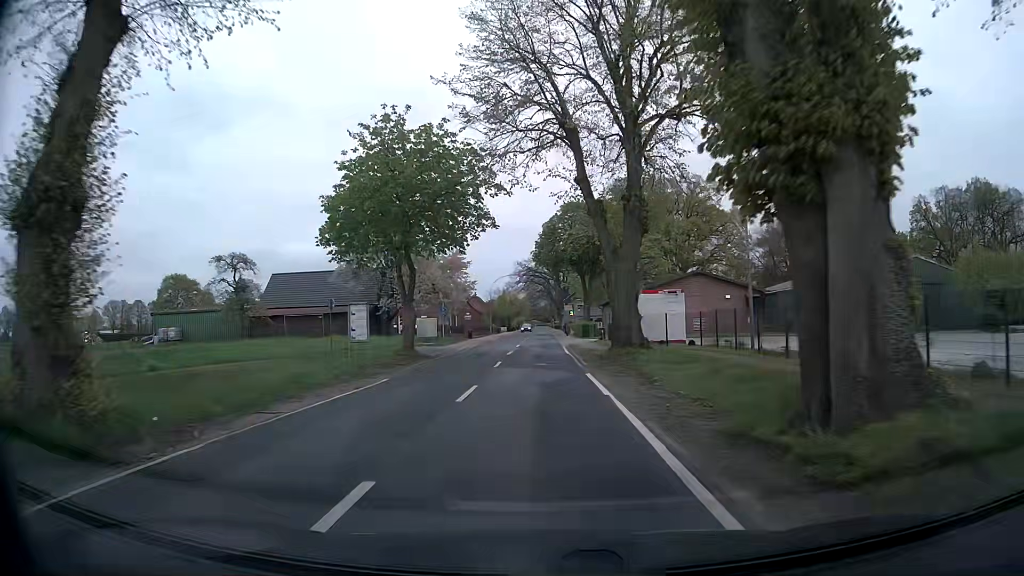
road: secondary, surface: asphalt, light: Day
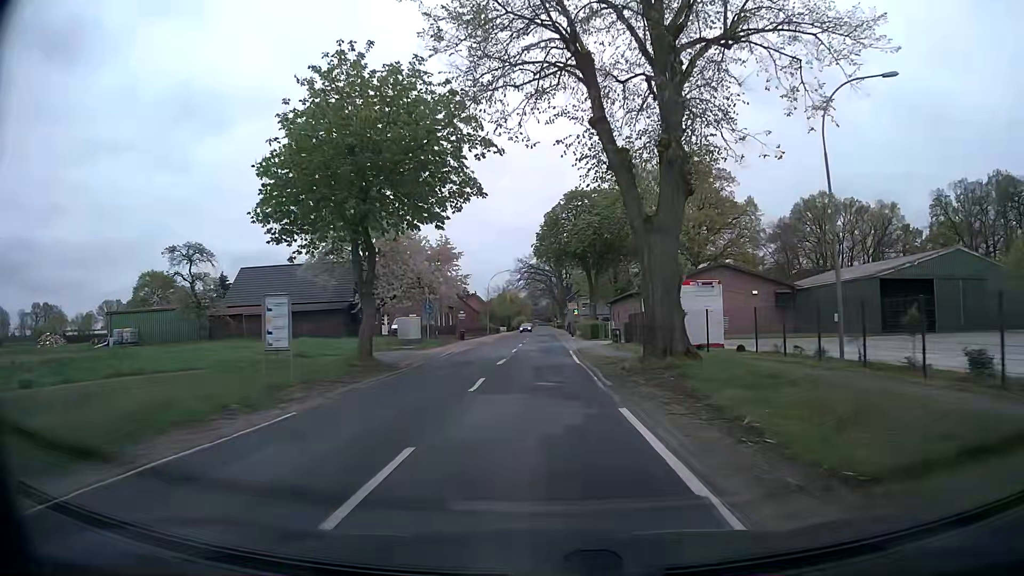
(0.0, +7.5) m; 0°
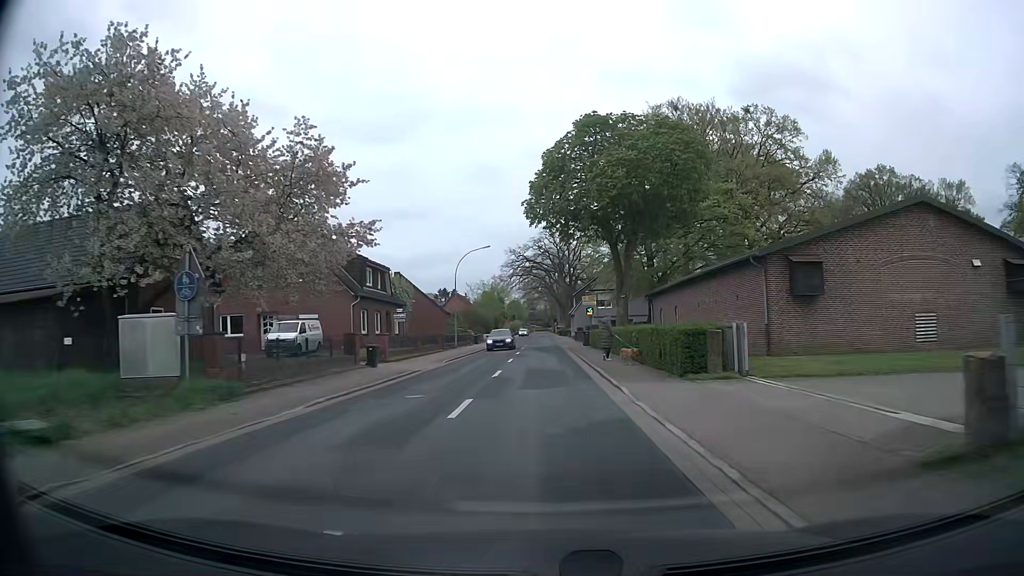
(-0.1, +30.2) m; 0°
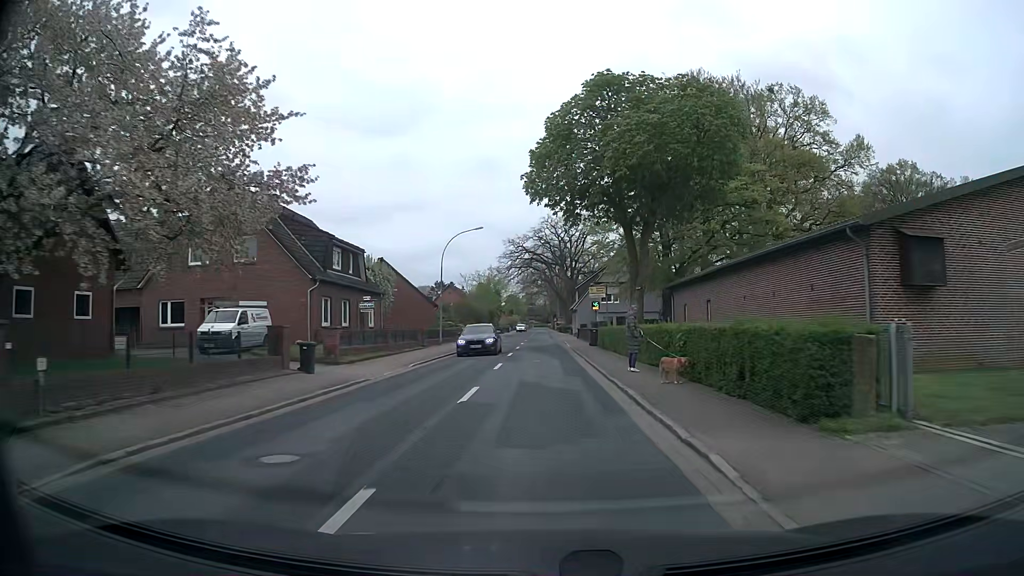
(0.0, +7.6) m; 0°
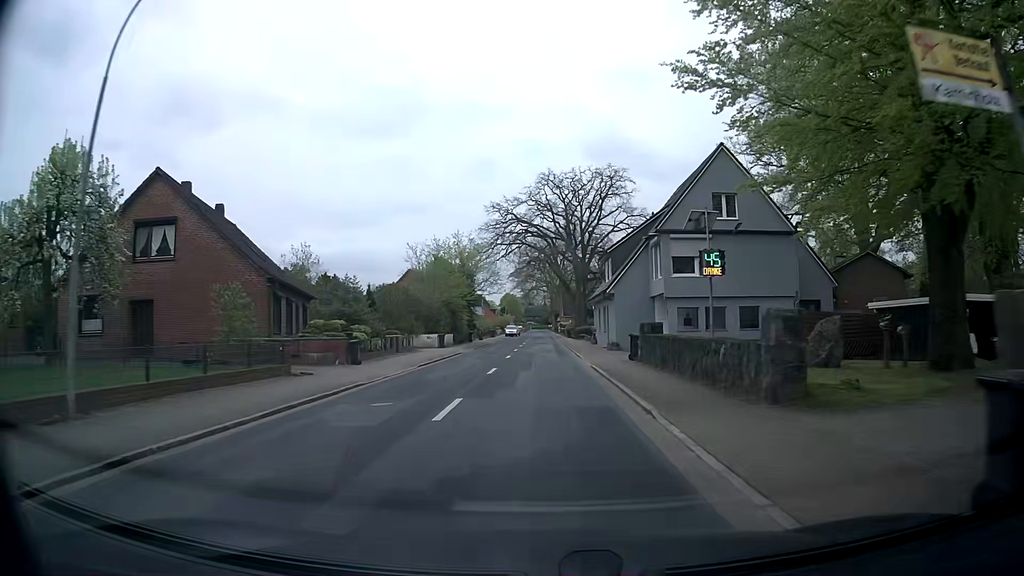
(+0.3, +38.1) m; 0°
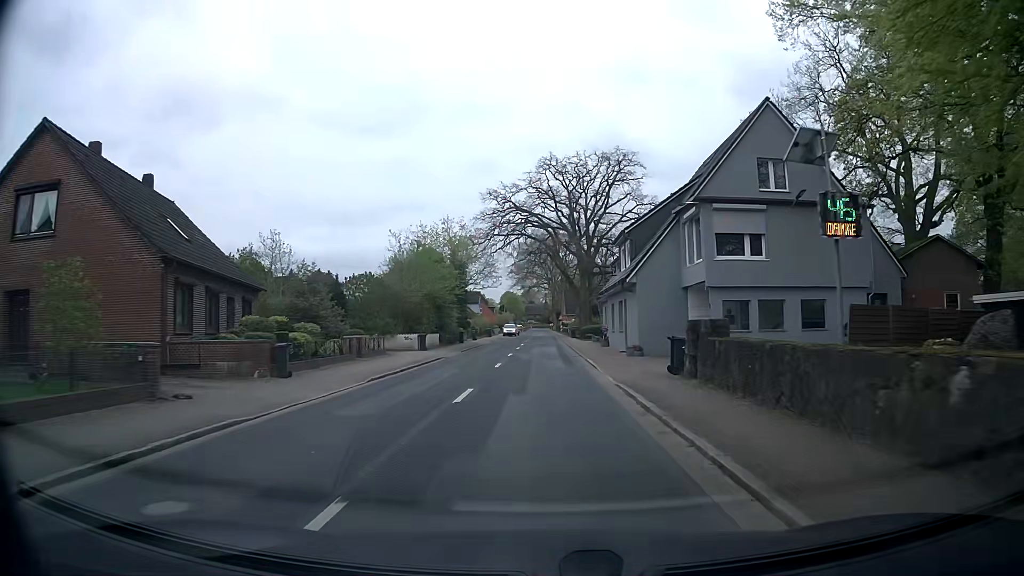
(0.0, +7.6) m; 0°
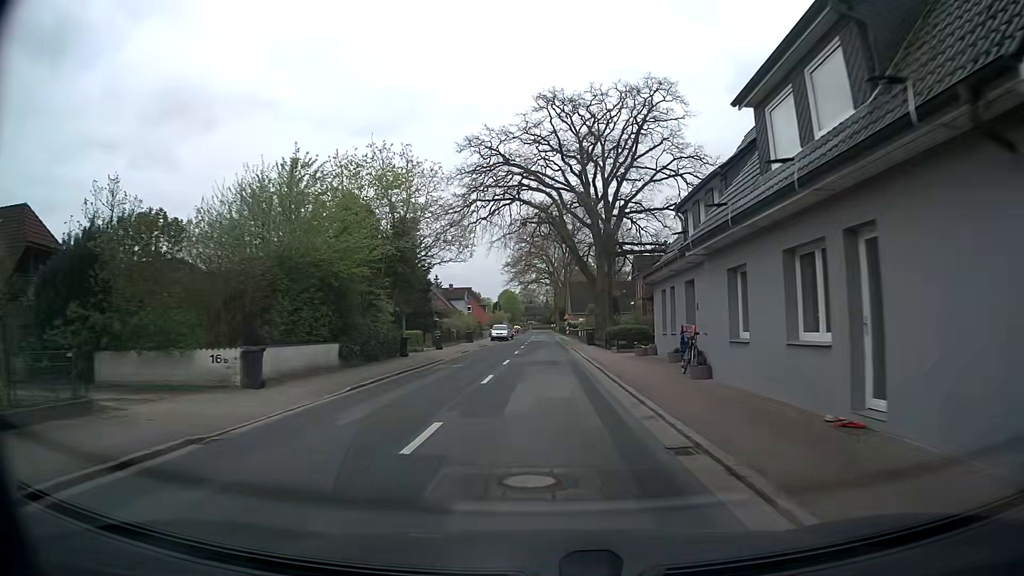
(0.0, +22.9) m; 0°
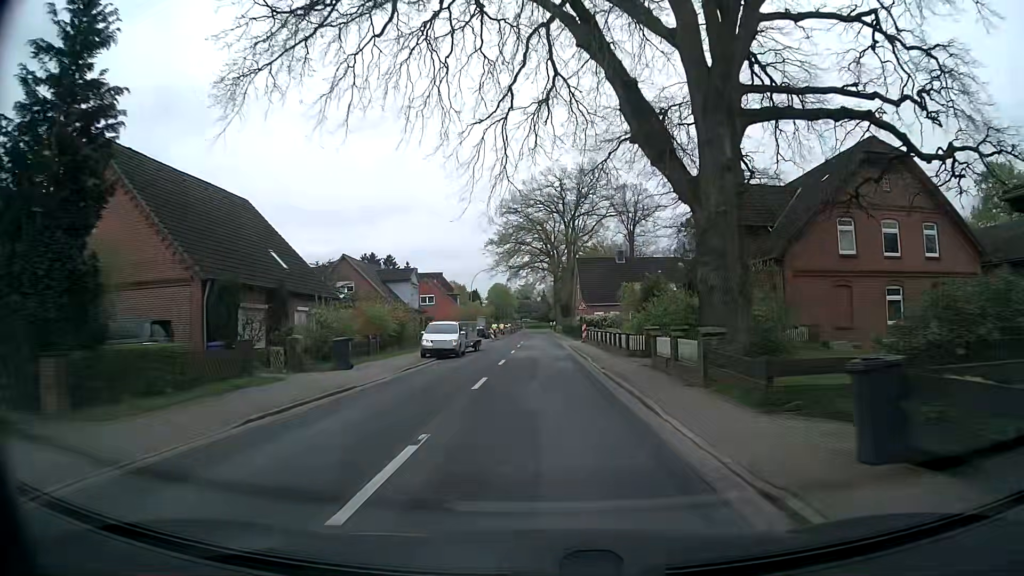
(+0.2, +38.2) m; +1°
(0, +10) (0, +20) (0, +30) (0, +40) (0, +50) (0, +60) (0, +70) (0, +80) (-1, +90) (-1, +100) m
